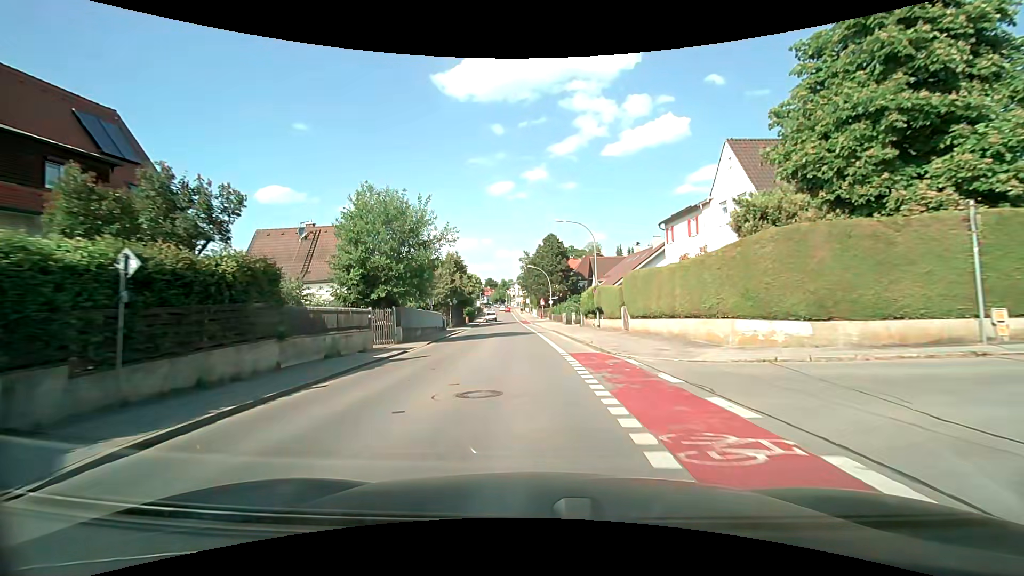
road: tertiary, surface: asphalt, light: Day
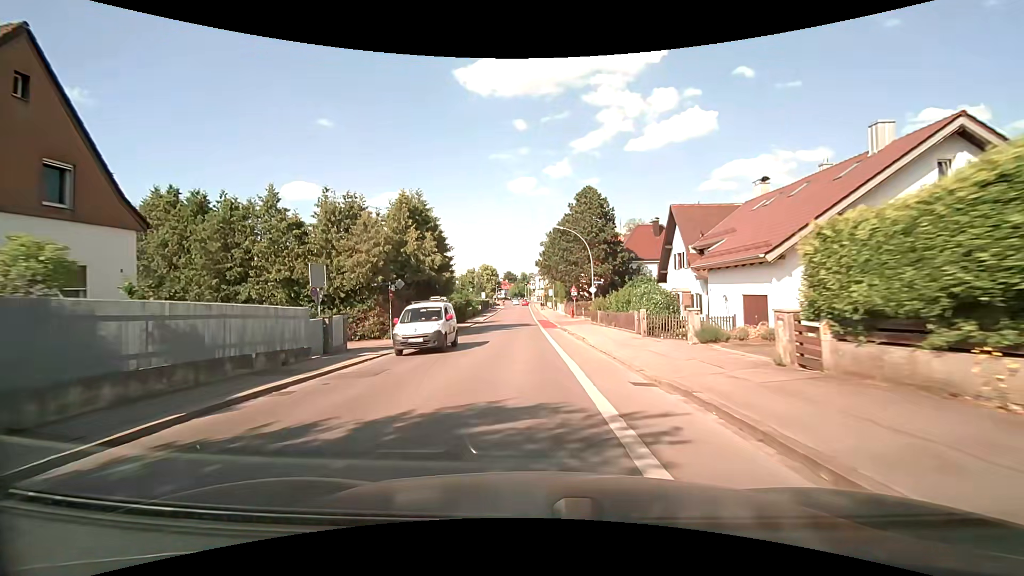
(-0.5, +30.0) m; -2°
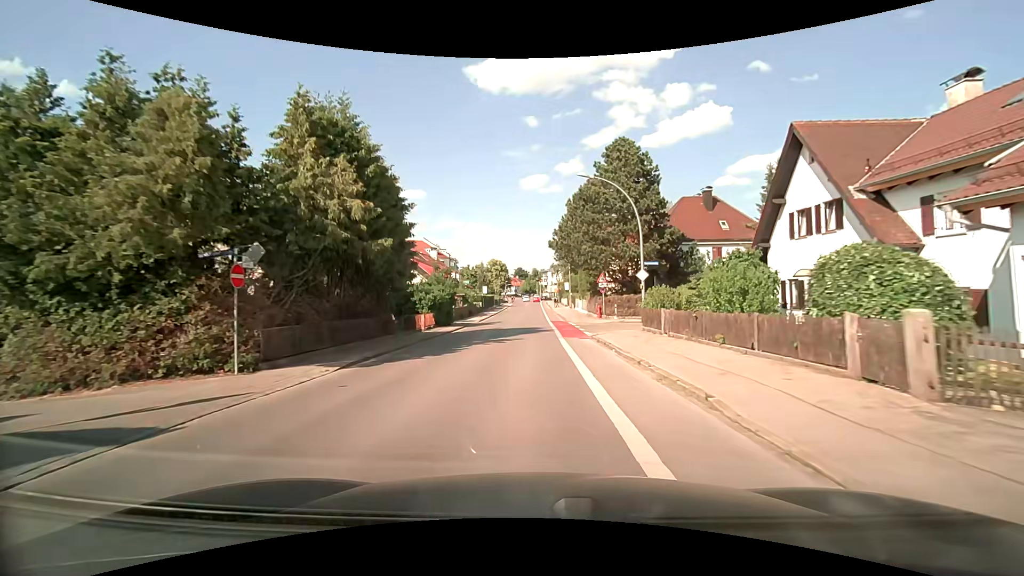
(-0.1, +14.9) m; -1°
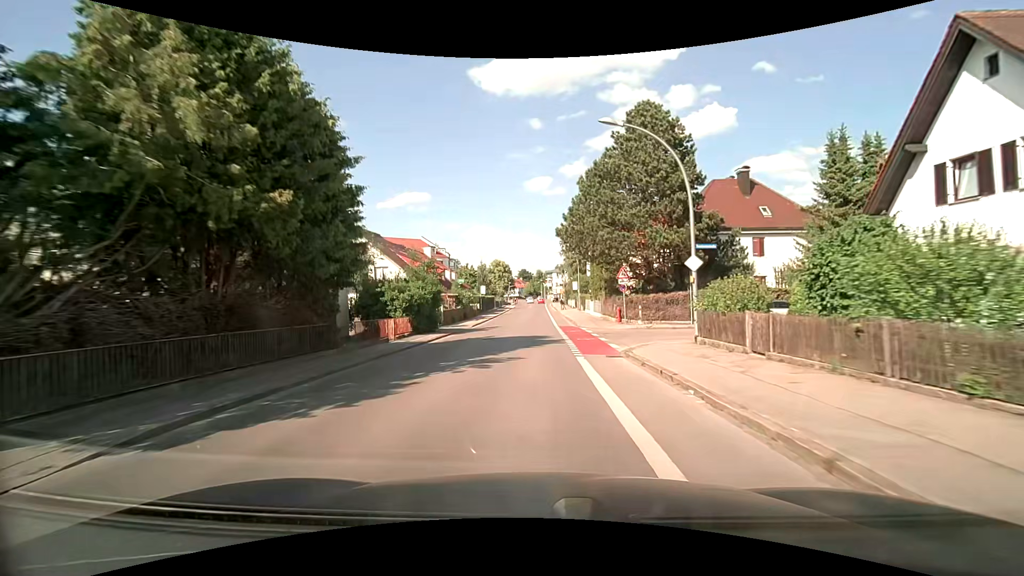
(0.0, +7.4) m; -1°
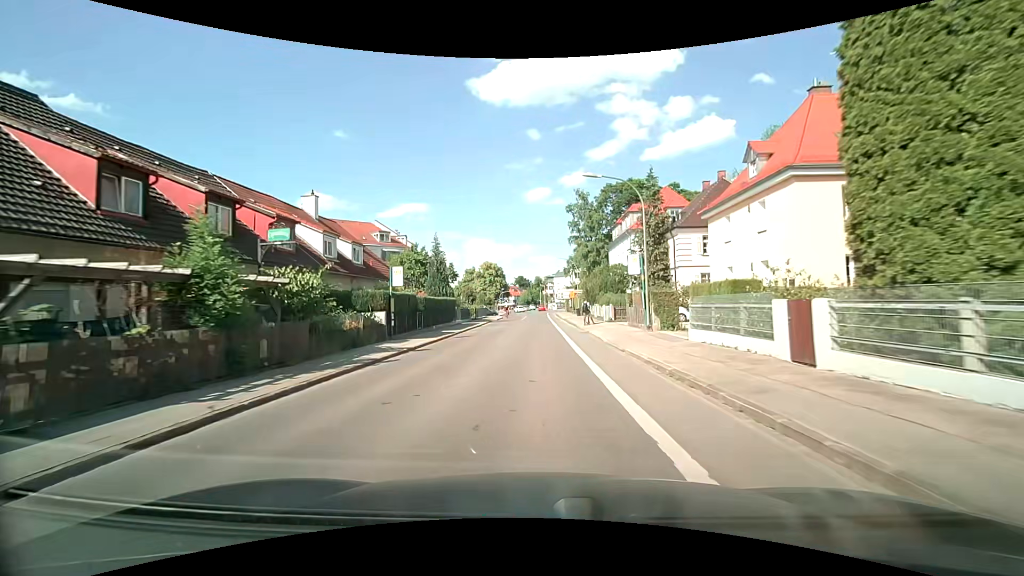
(+0.1, +37.1) m; 0°
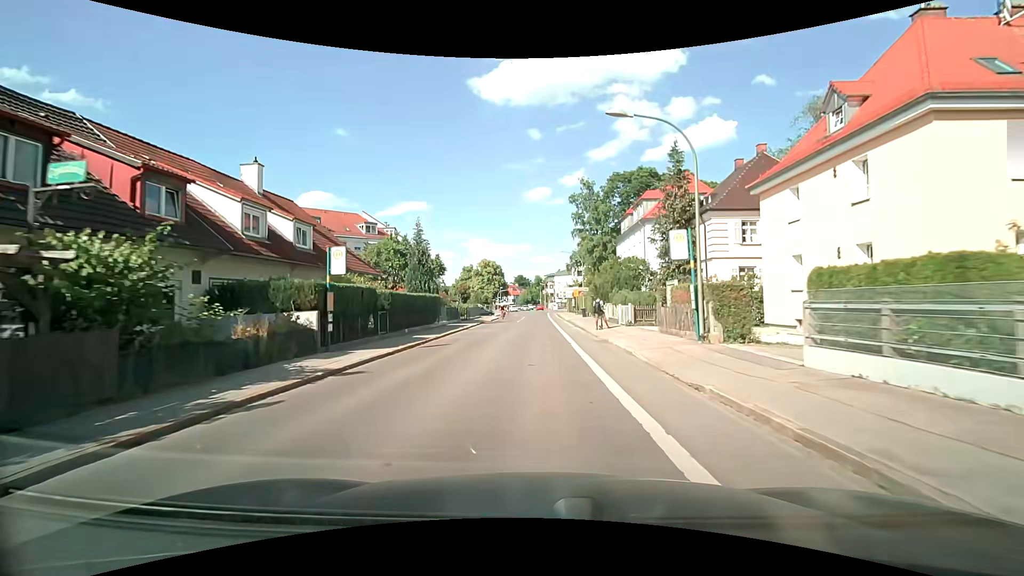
(+0.1, +7.2) m; 0°
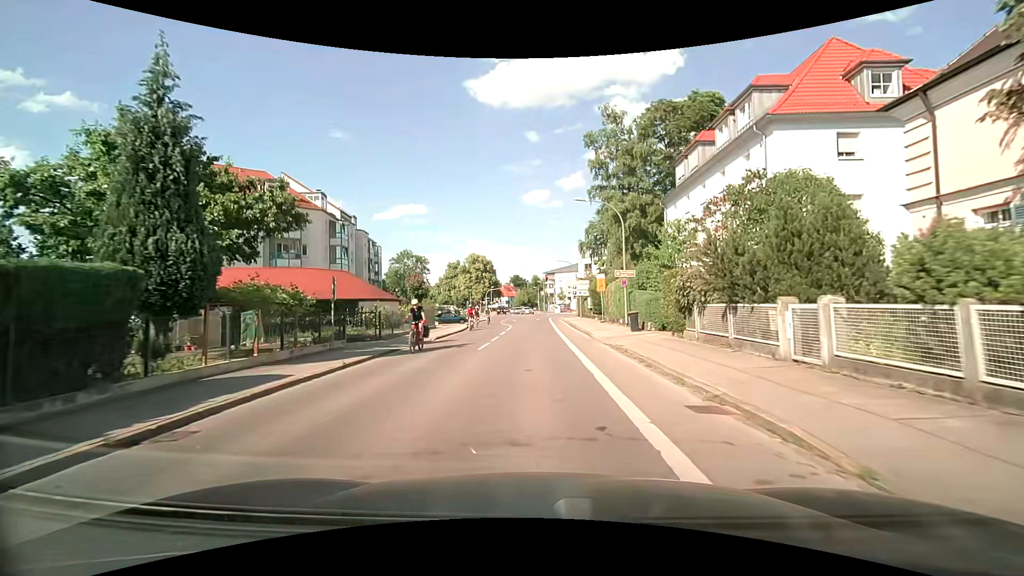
(+0.4, +27.2) m; +1°
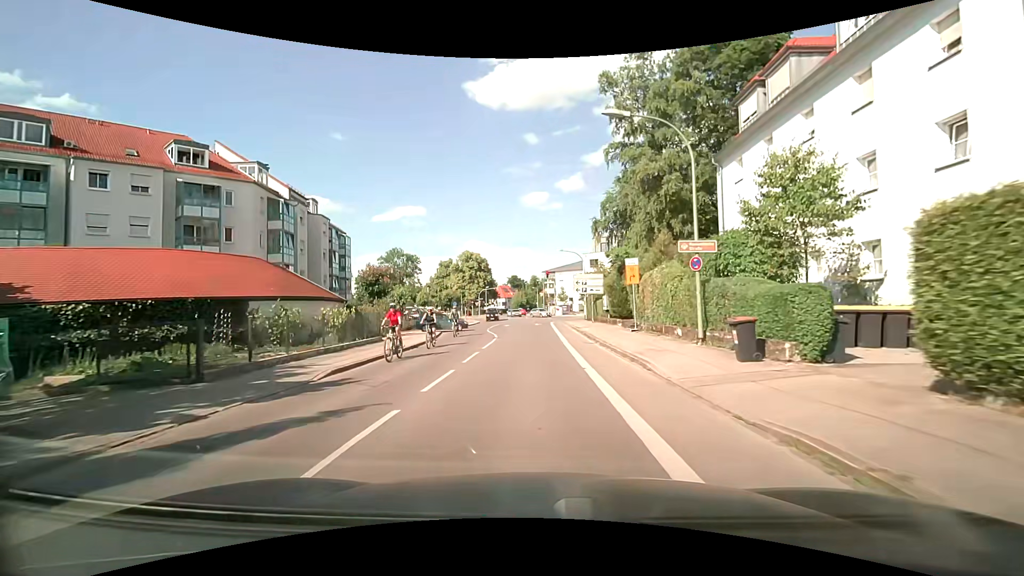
(+0.1, +12.5) m; +1°
